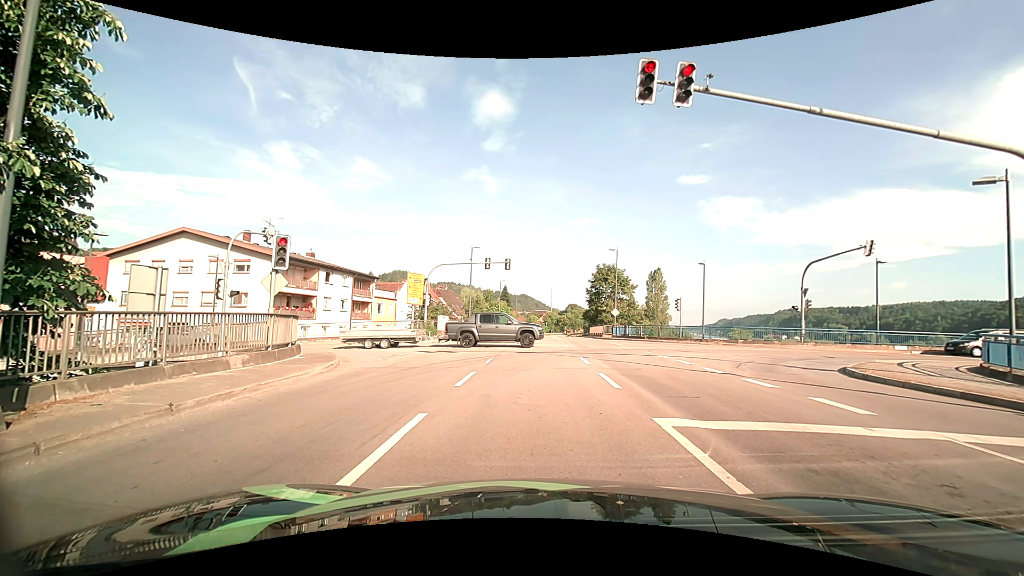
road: primary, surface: asphalt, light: Day
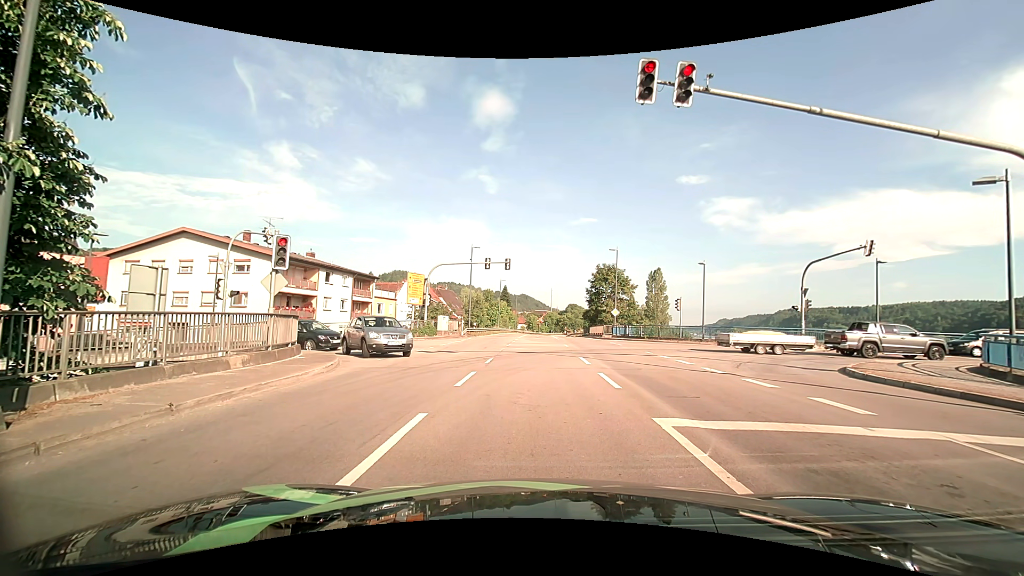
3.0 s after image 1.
(0.0, 0.0) m; 0°
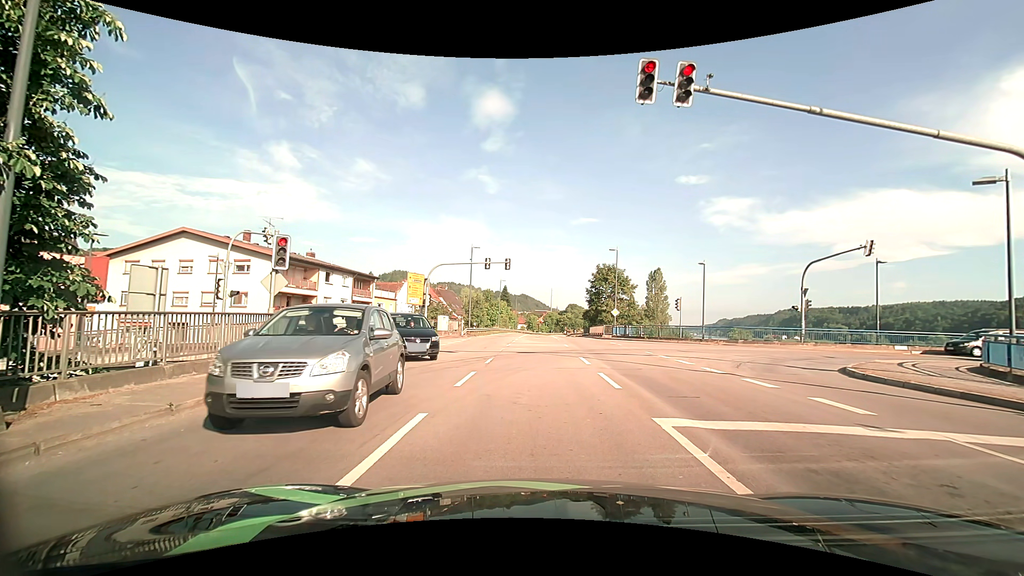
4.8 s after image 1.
(0.0, 0.0) m; 0°
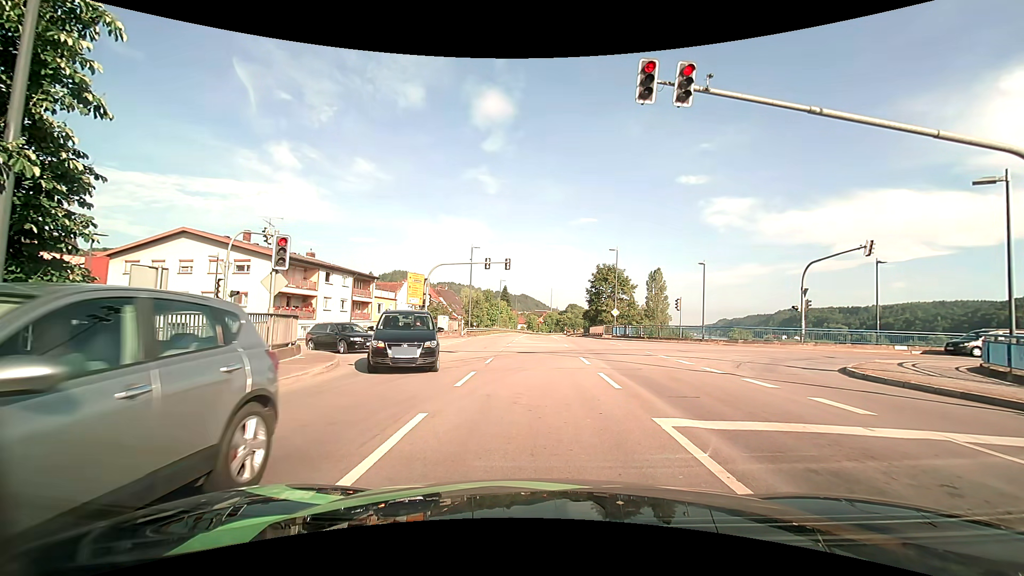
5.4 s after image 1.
(0.0, 0.0) m; 0°
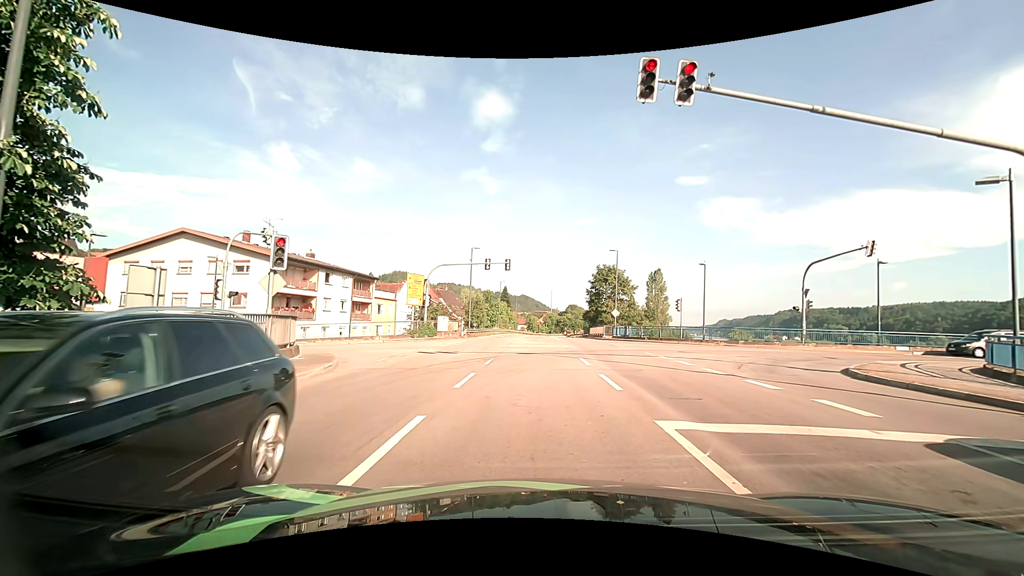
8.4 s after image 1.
(0.0, +0.1) m; 0°
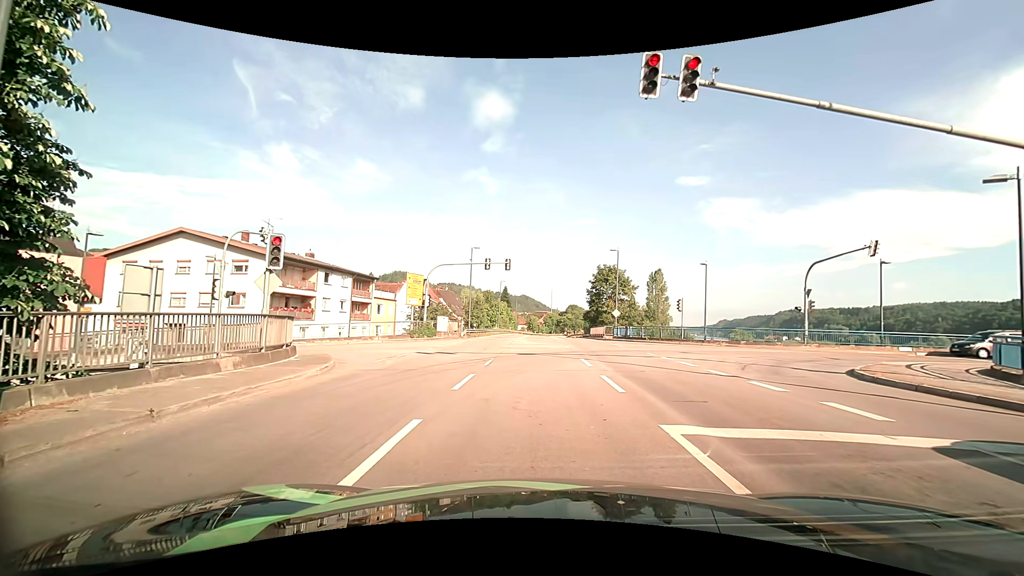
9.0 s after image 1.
(0.0, +0.2) m; 0°
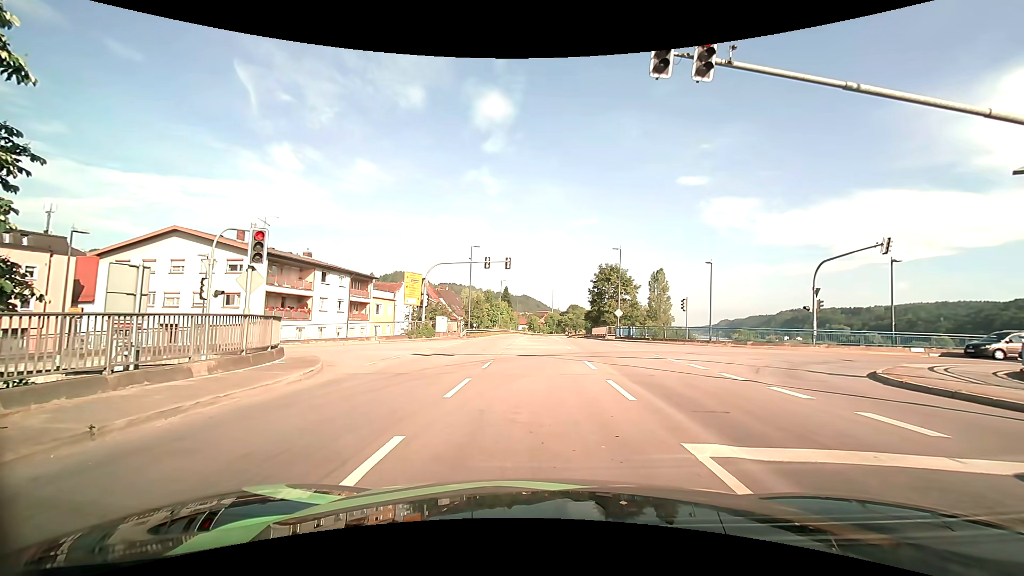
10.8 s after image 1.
(0.0, +0.9) m; 0°
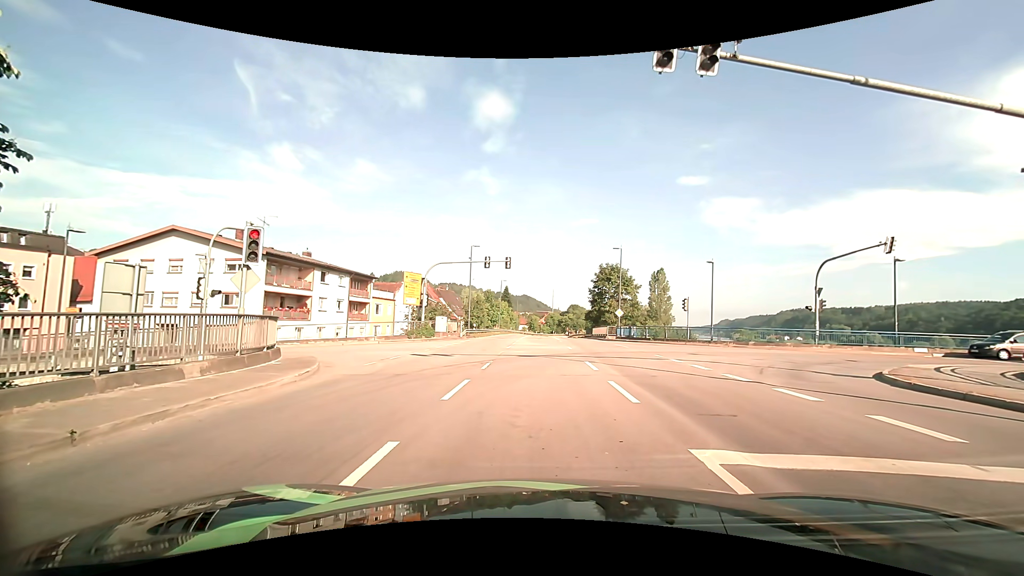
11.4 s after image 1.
(0.0, +0.2) m; 0°
